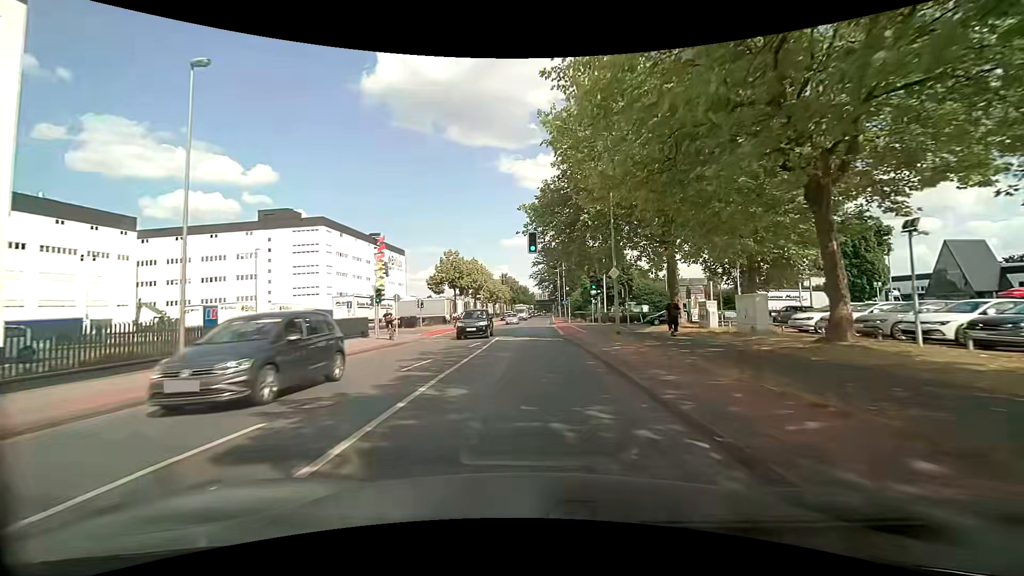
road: tertiary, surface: asphalt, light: Day
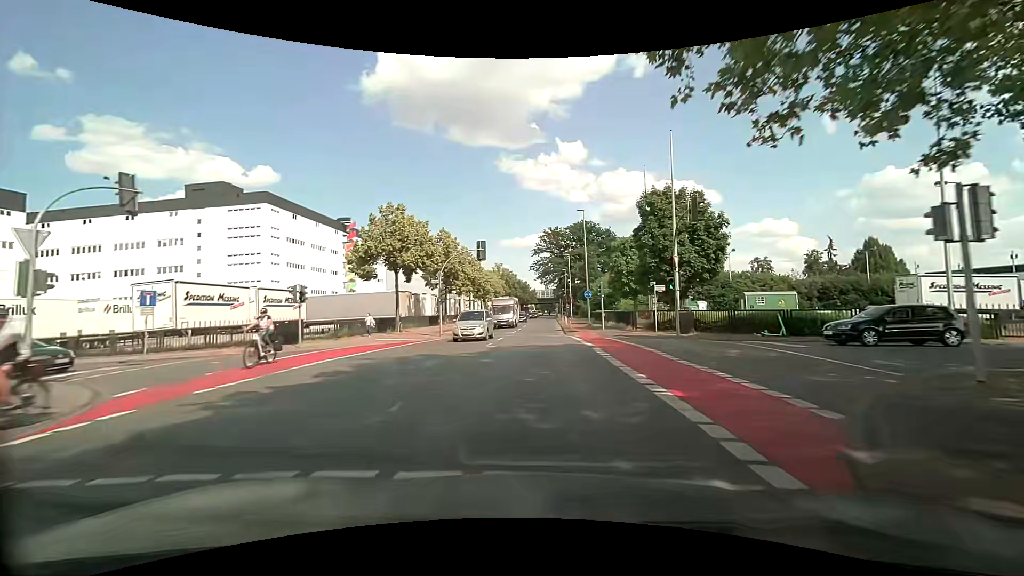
(-0.2, +28.9) m; -1°
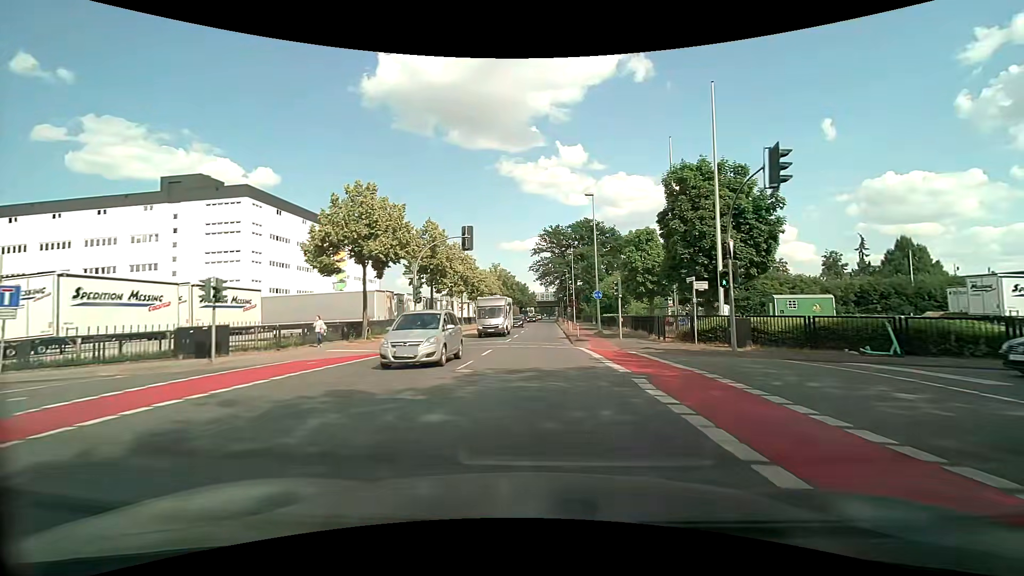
(0.0, +7.1) m; 0°
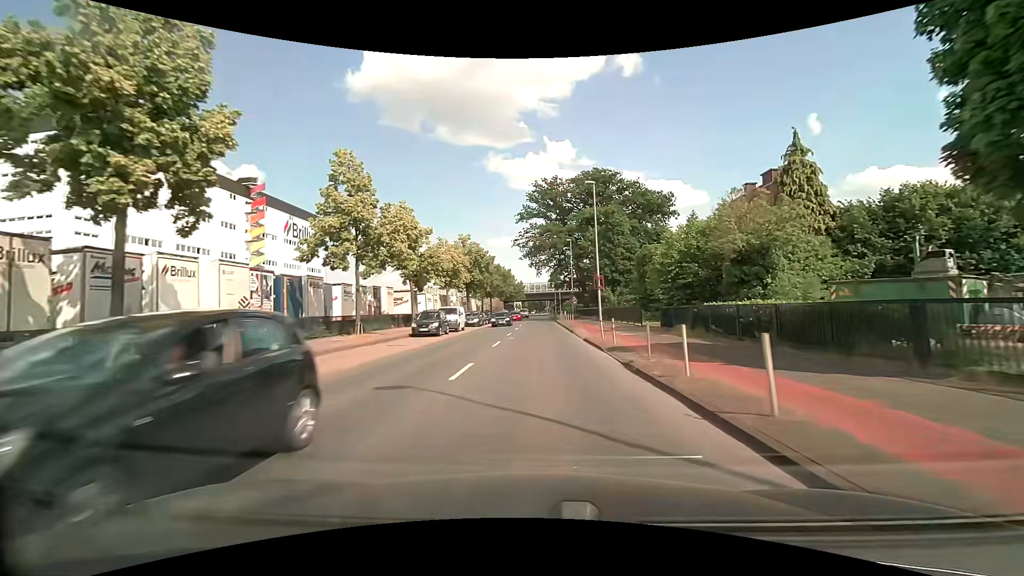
(+0.2, +35.1) m; +1°
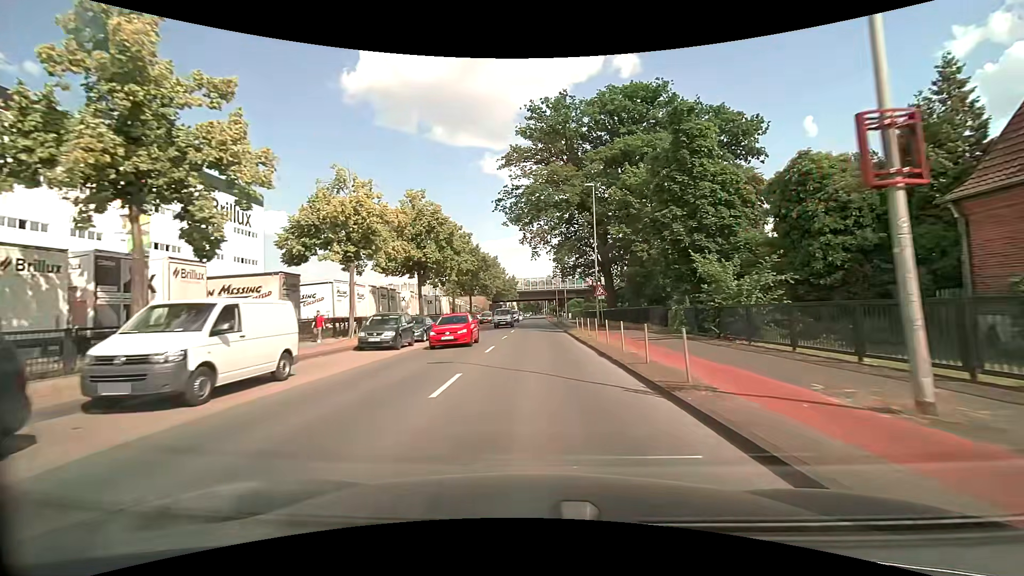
(+0.1, +28.9) m; 0°
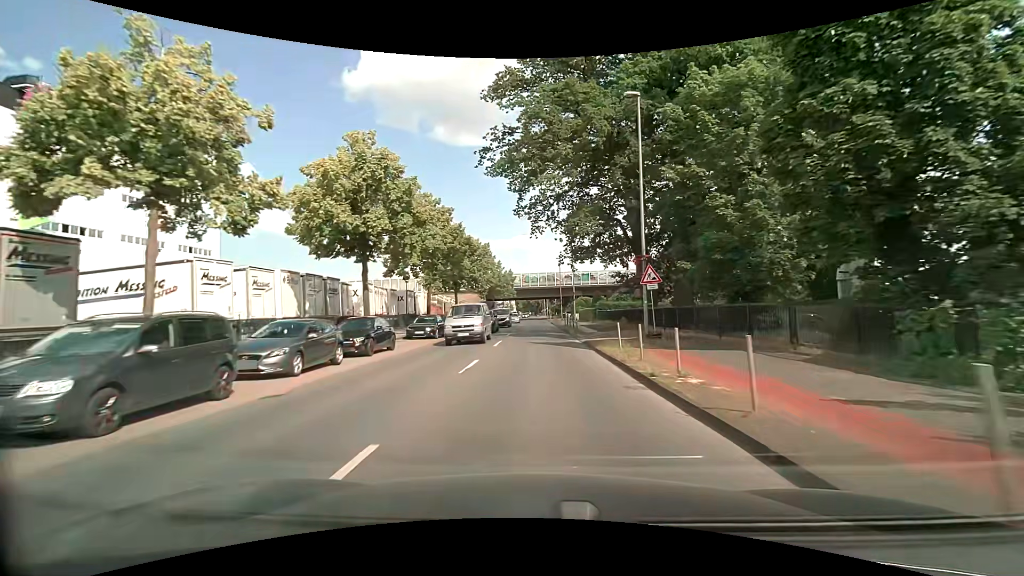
(+0.1, +15.1) m; +1°
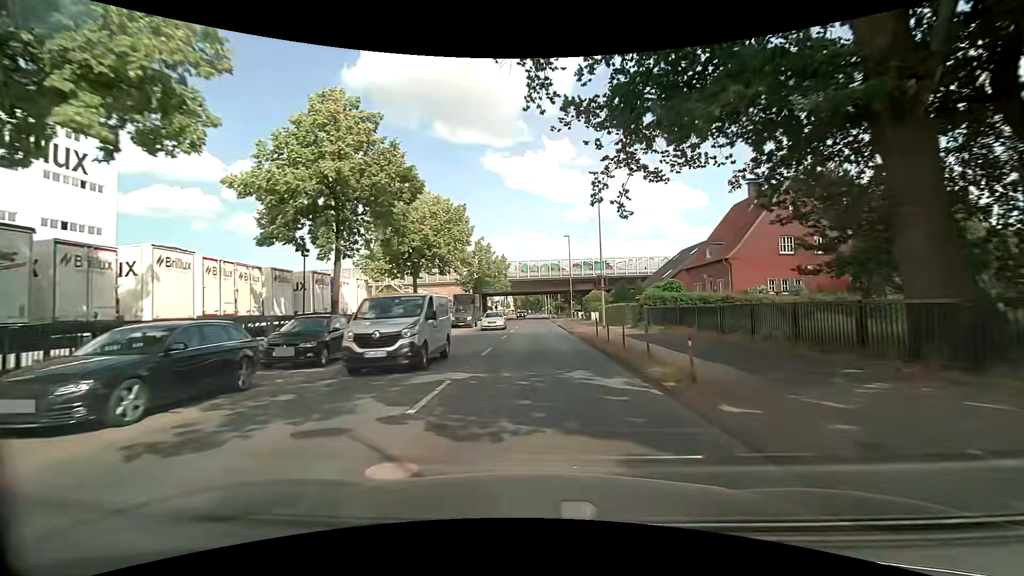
(-0.2, +22.7) m; -1°
(0, +10) (0, +20) (0, +30) (0, +40) (0, +50) (0, +60) (0, +70) (0, +80) (+1, +90) (0, +100) m
